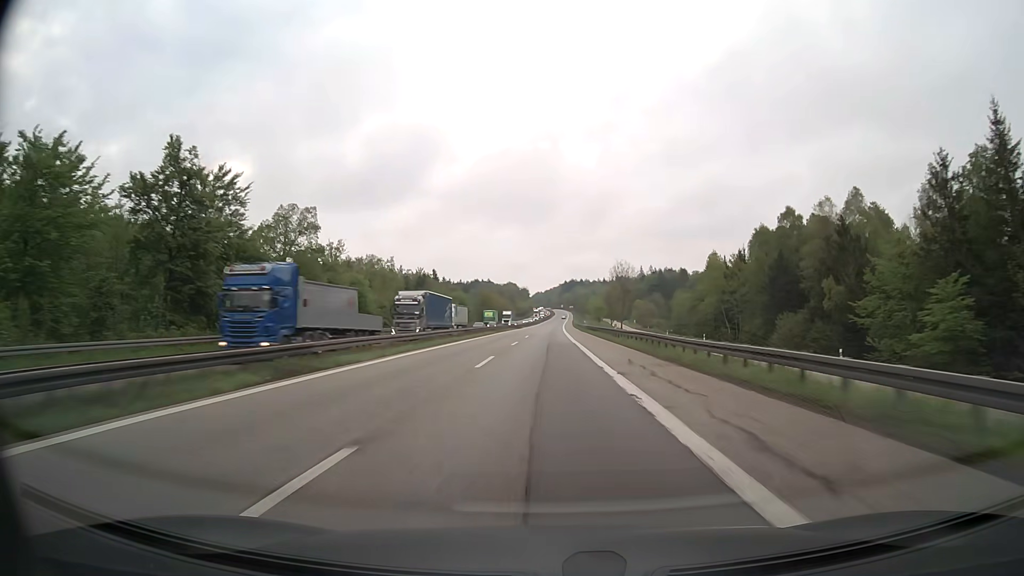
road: motorway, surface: asphalt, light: Day
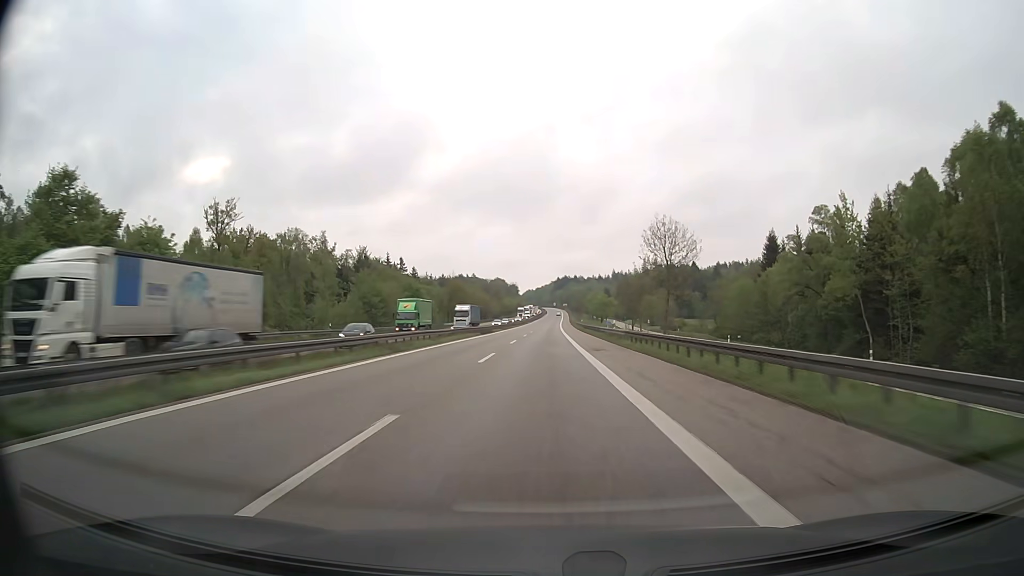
(+0.3, +52.0) m; +1°
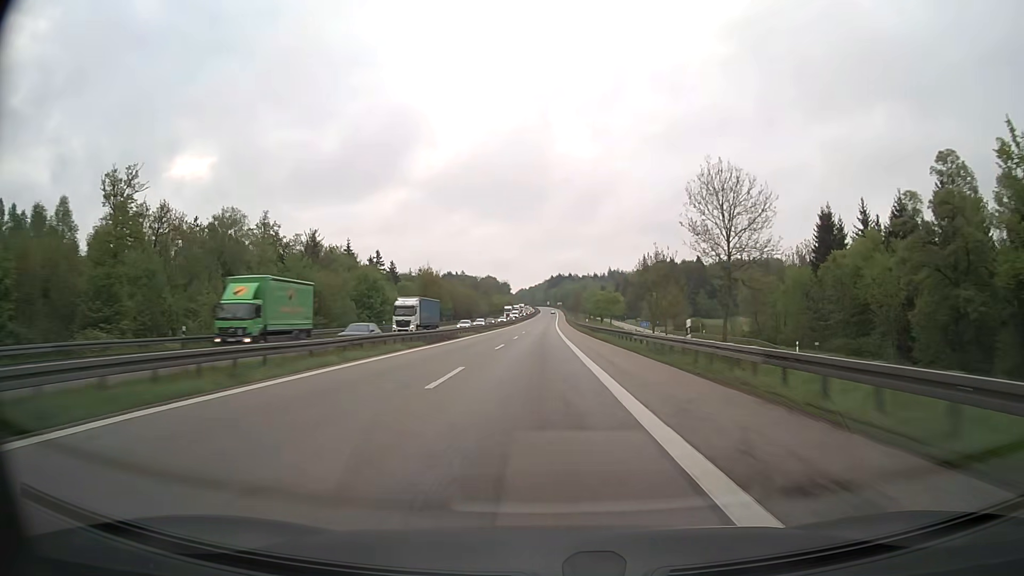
(0.0, +26.1) m; 0°
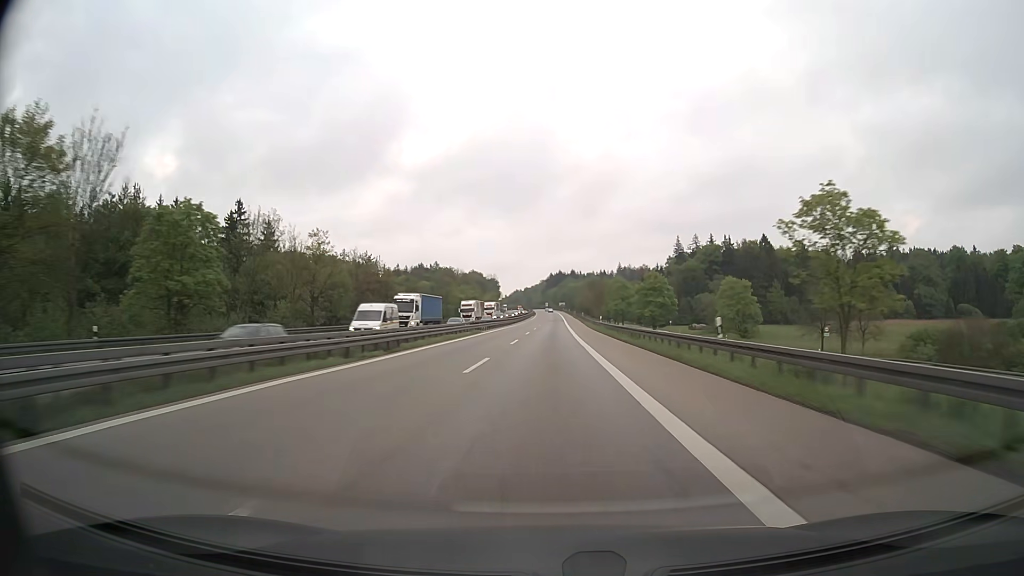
(+0.3, +105.0) m; 0°
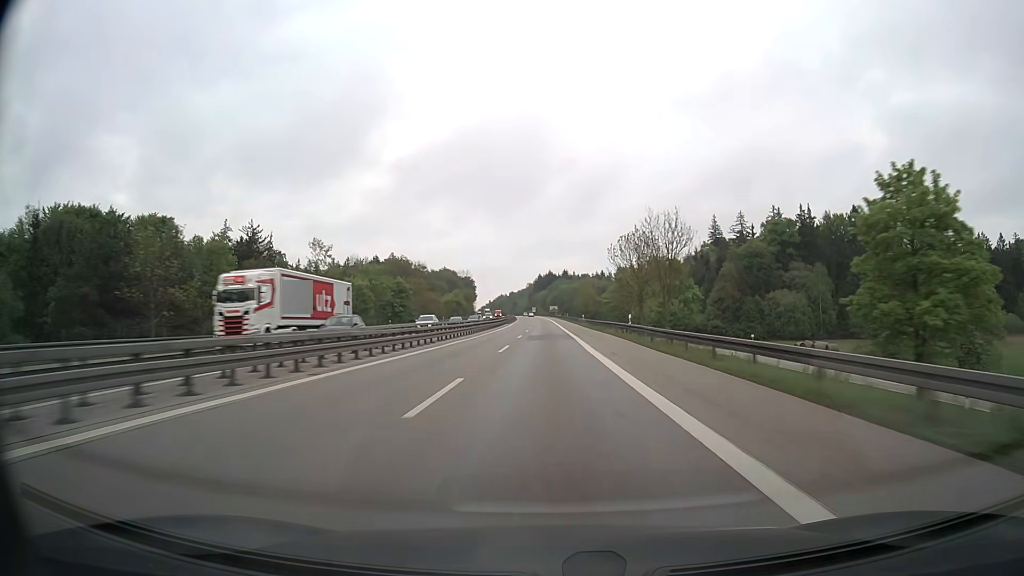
(+0.8, +79.2) m; +1°
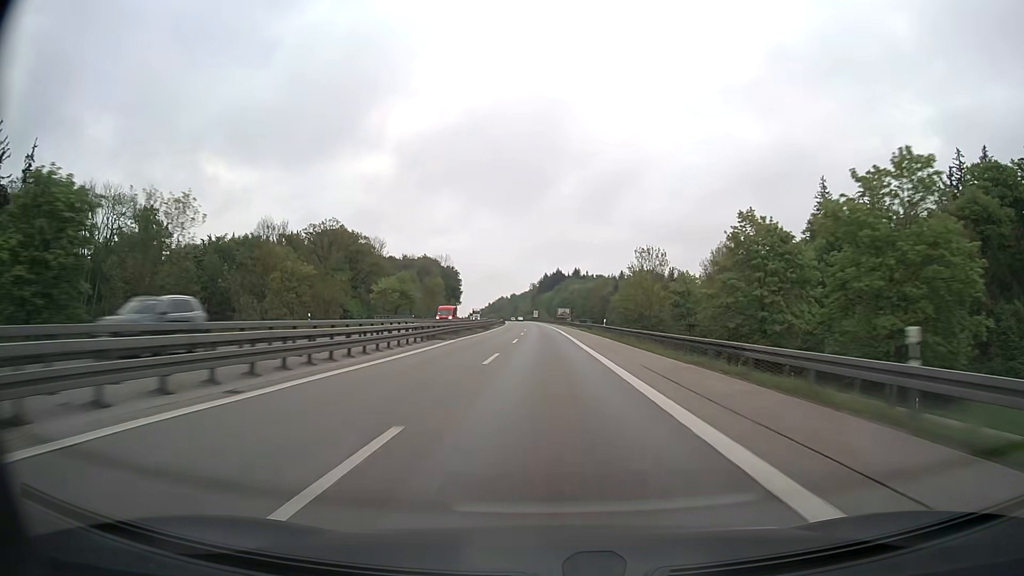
(-0.4, +79.4) m; 0°
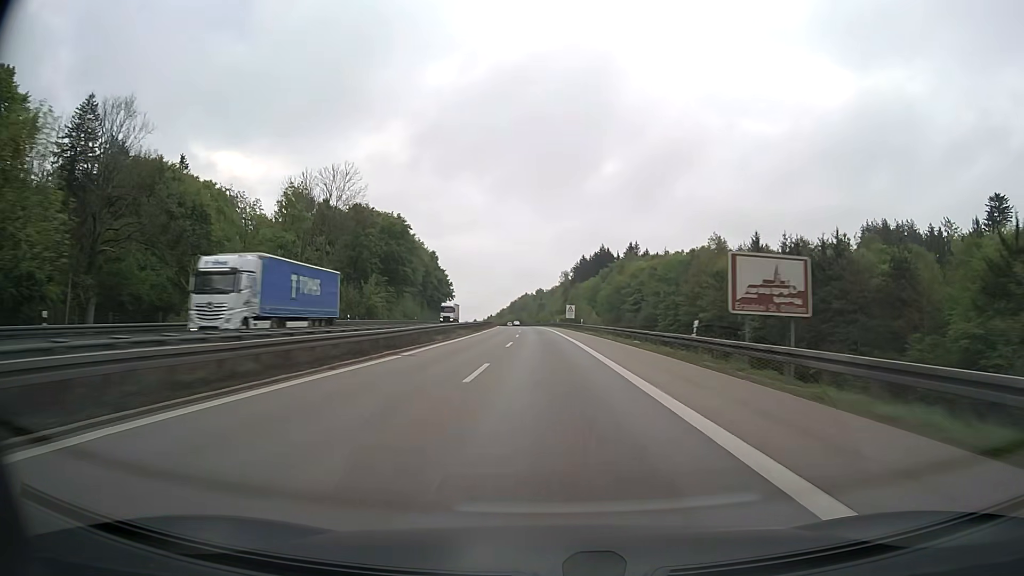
(-2.8, +132.2) m; -3°
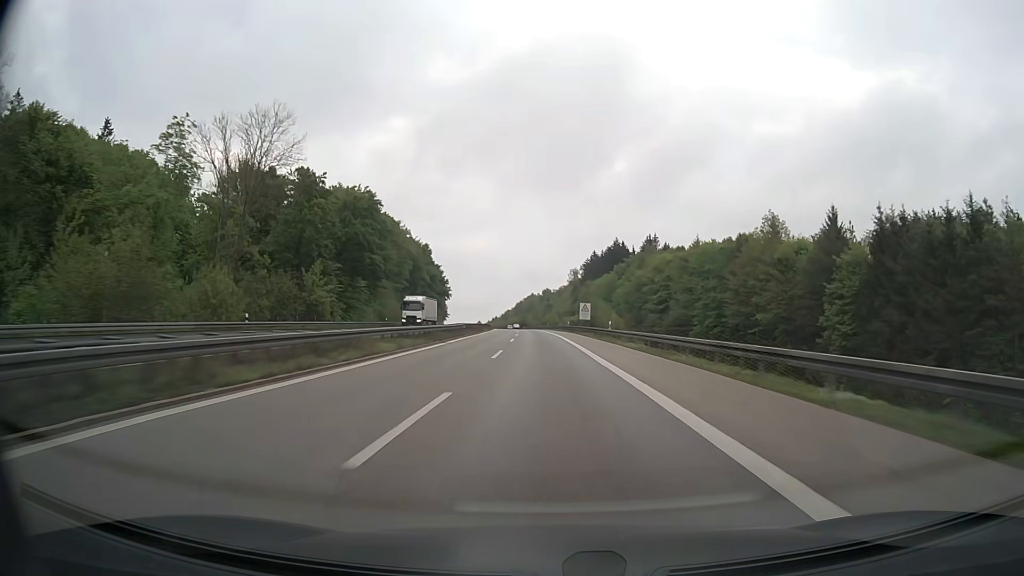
(-0.1, +26.5) m; -1°
(0, +10) (0, +20) (0, +30) (0, +40) (-1, +50) (-1, +60) (-1, +70) (-2, +80) (-2, +90) (-3, +100) m
